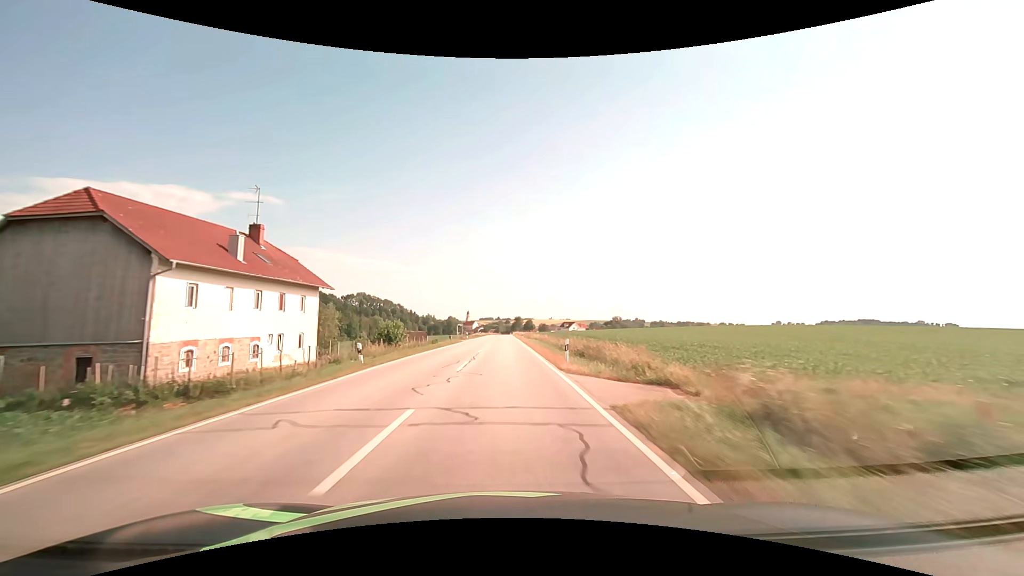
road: secondary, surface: asphalt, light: Day
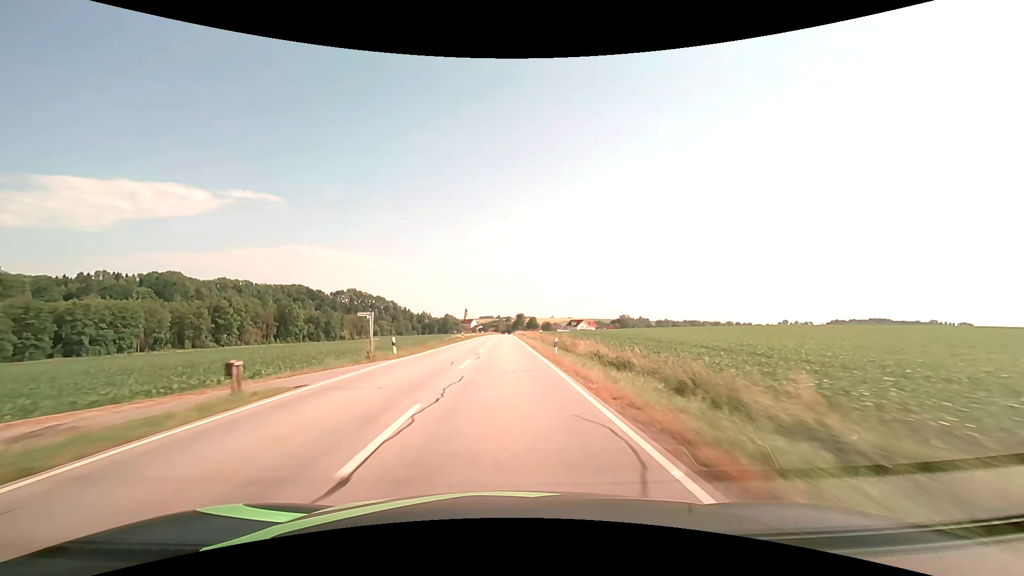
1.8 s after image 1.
(0.0, +47.5) m; 0°
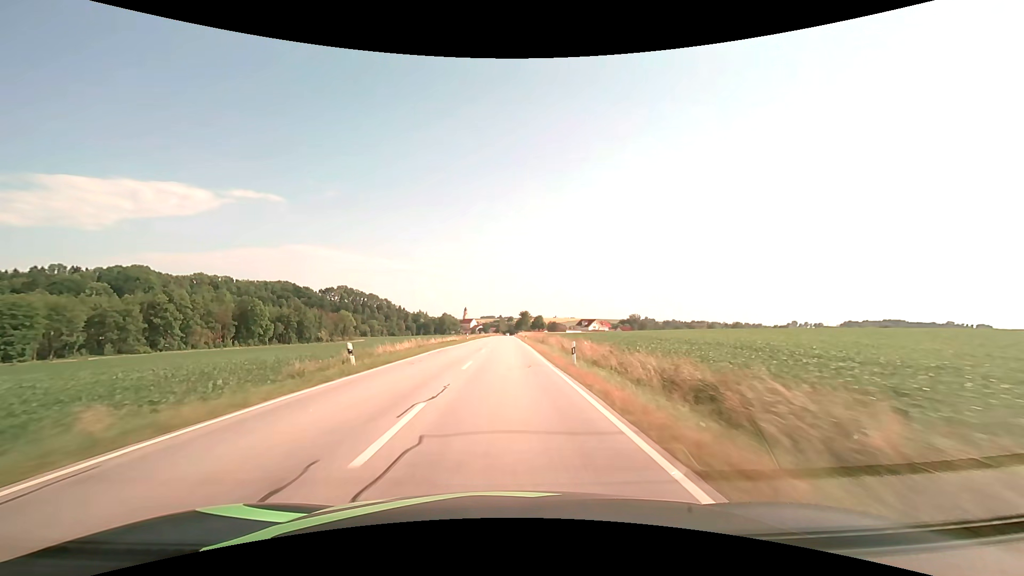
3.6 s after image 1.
(0.0, +47.5) m; 0°
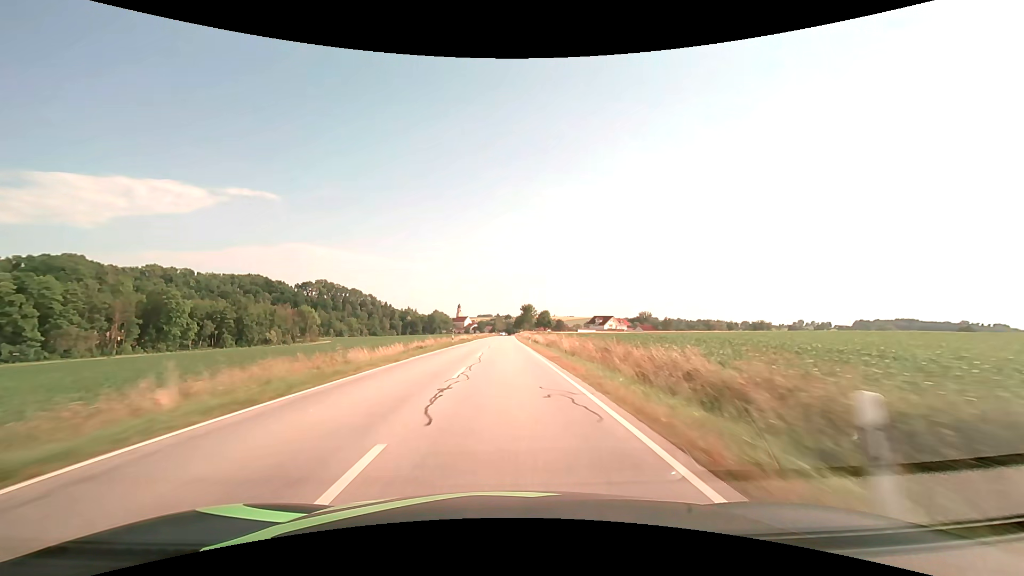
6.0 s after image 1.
(0.0, +63.4) m; 0°
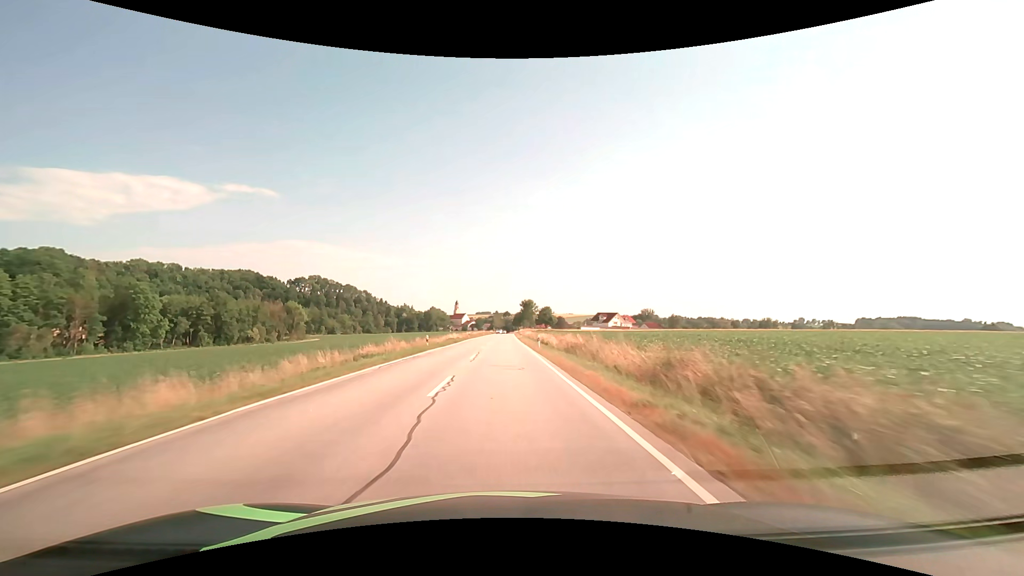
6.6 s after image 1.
(0.0, +15.9) m; 0°
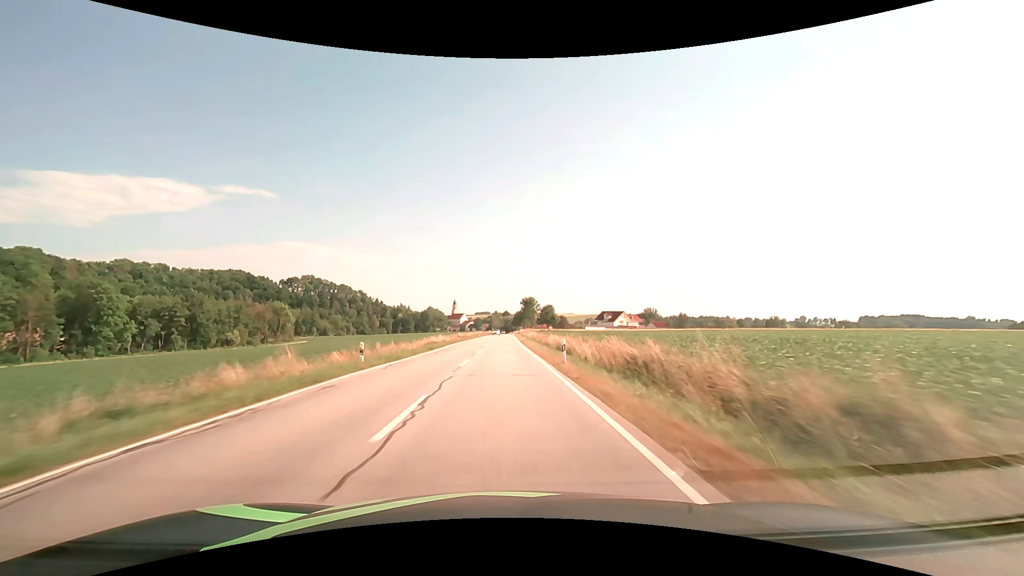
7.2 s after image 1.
(0.0, +15.9) m; 0°
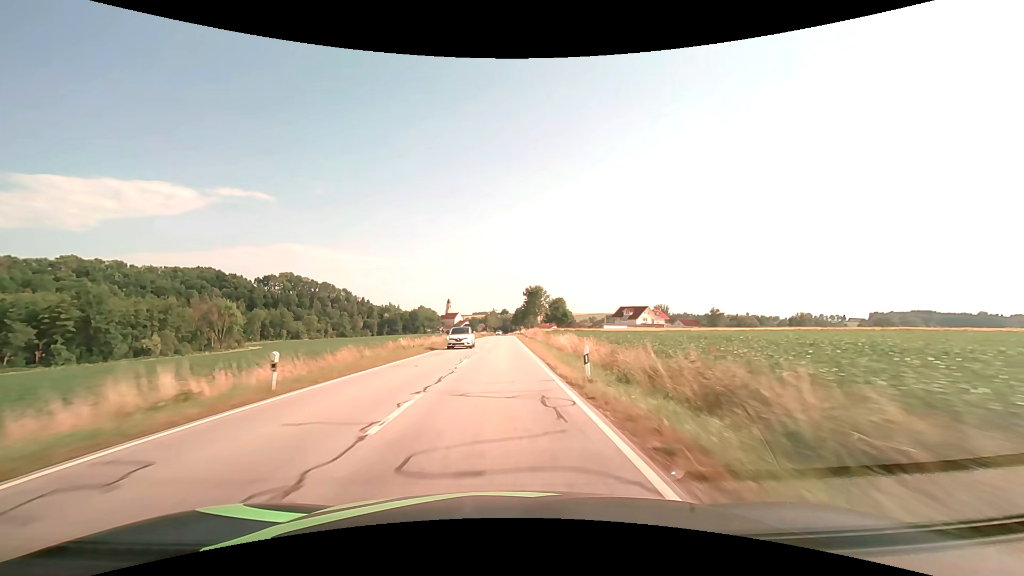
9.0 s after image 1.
(0.0, +47.6) m; 0°
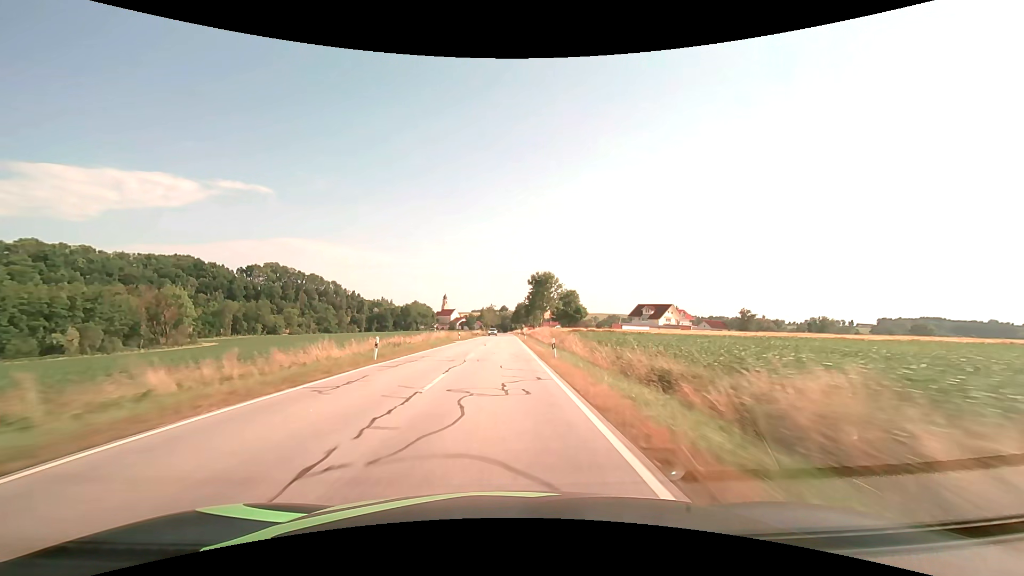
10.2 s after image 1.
(0.0, +31.7) m; 0°
(0, +10) (0, +20) (0, +30) (0, +40) (0, +50) (0, +60) (0, +70) (0, +80) (0, +90) (0, +100) m
